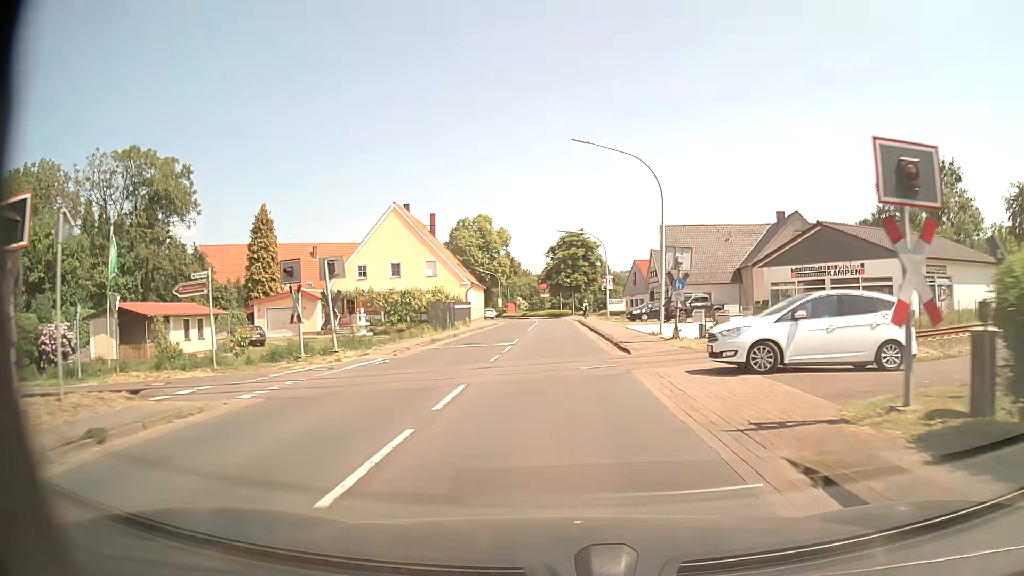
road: primary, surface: asphalt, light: Day
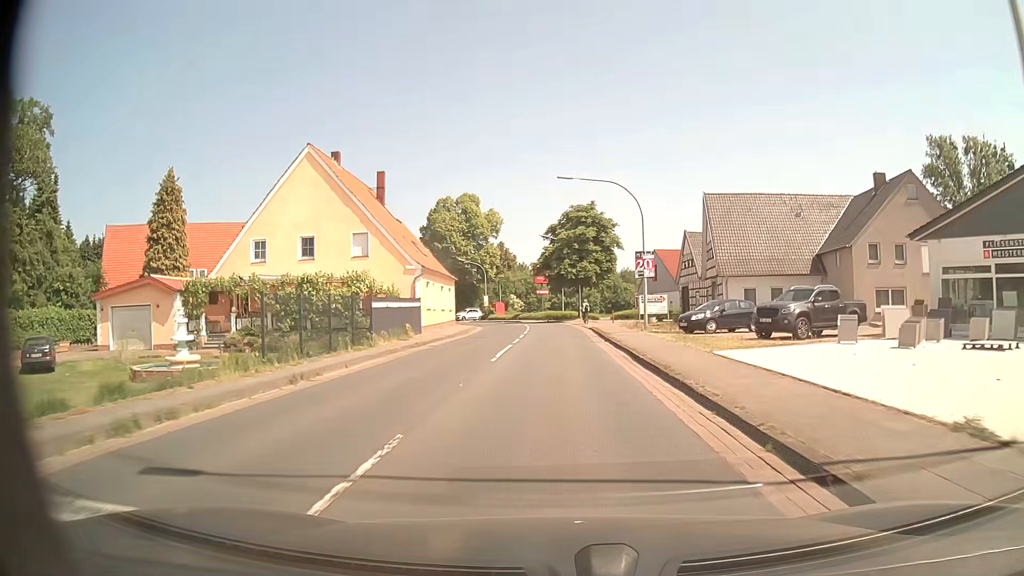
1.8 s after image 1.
(-0.2, +21.4) m; 0°
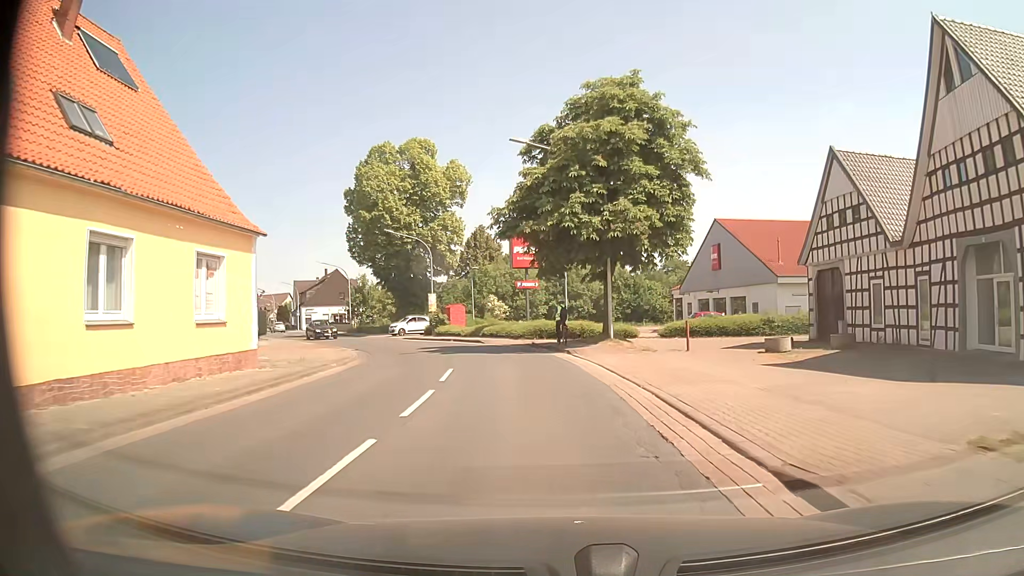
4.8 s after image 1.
(0.0, +34.8) m; -1°
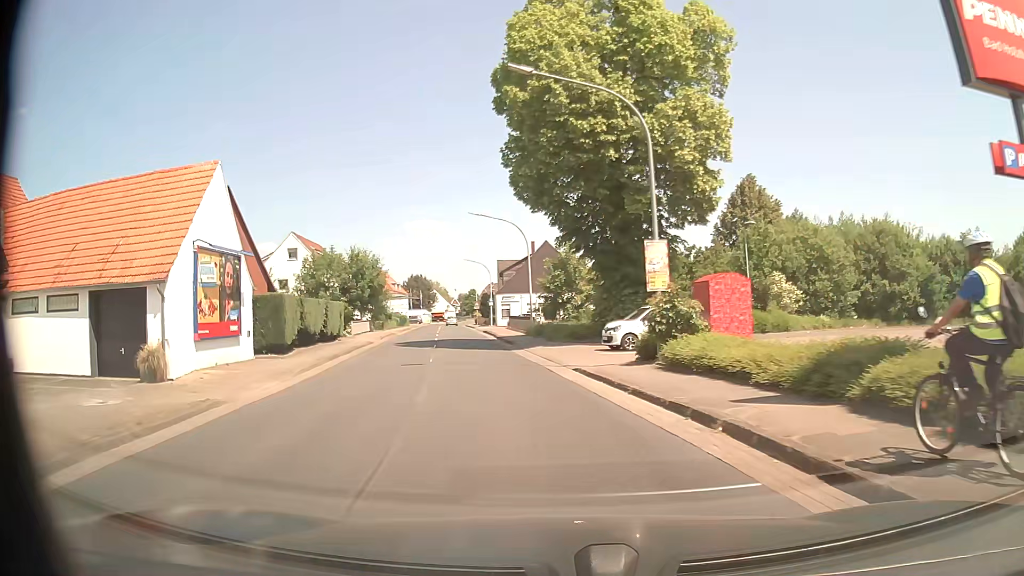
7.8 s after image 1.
(-4.0, +30.8) m; -22°
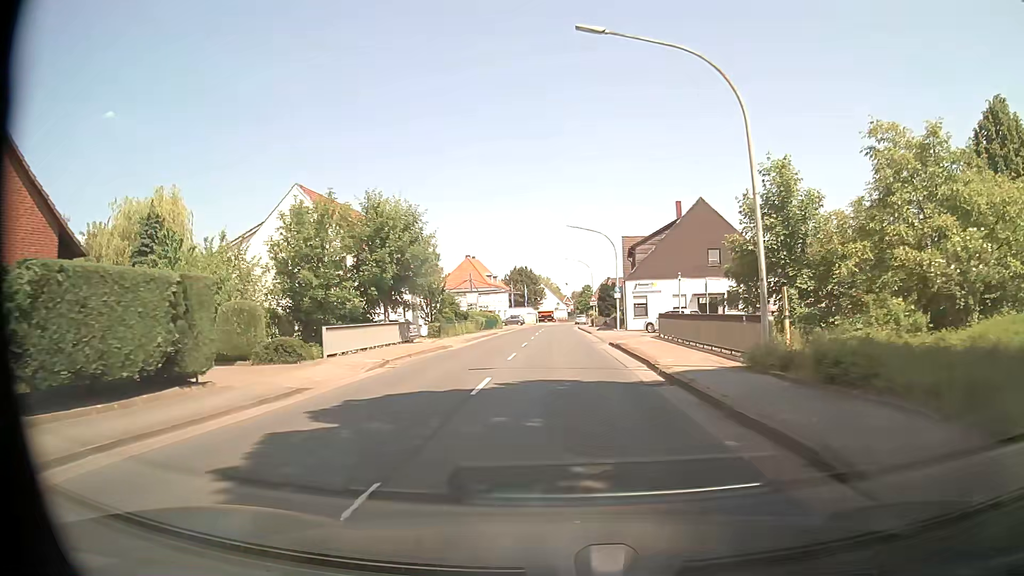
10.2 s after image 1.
(-3.1, +26.7) m; -10°
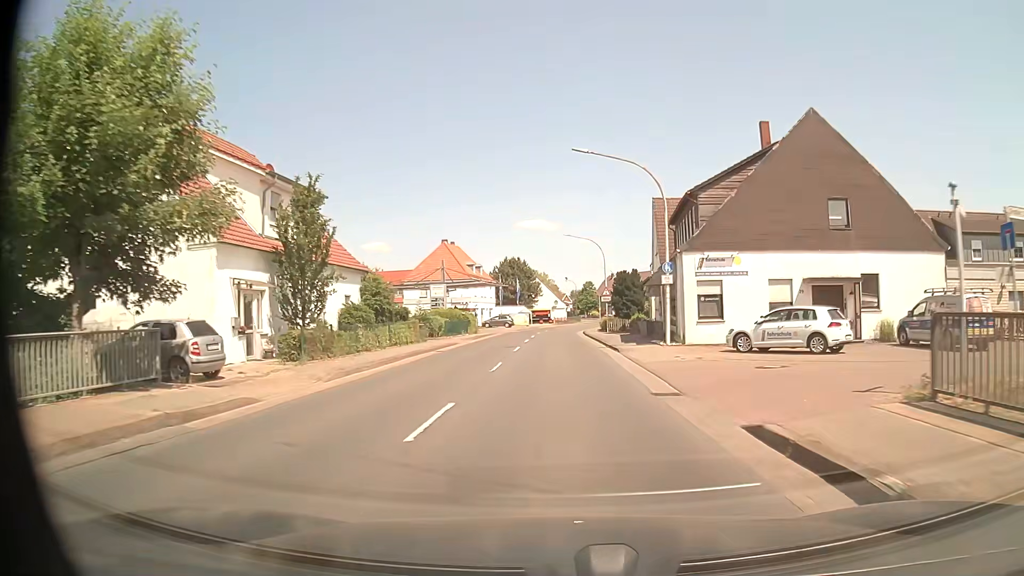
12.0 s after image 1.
(+0.2, +22.7) m; 0°
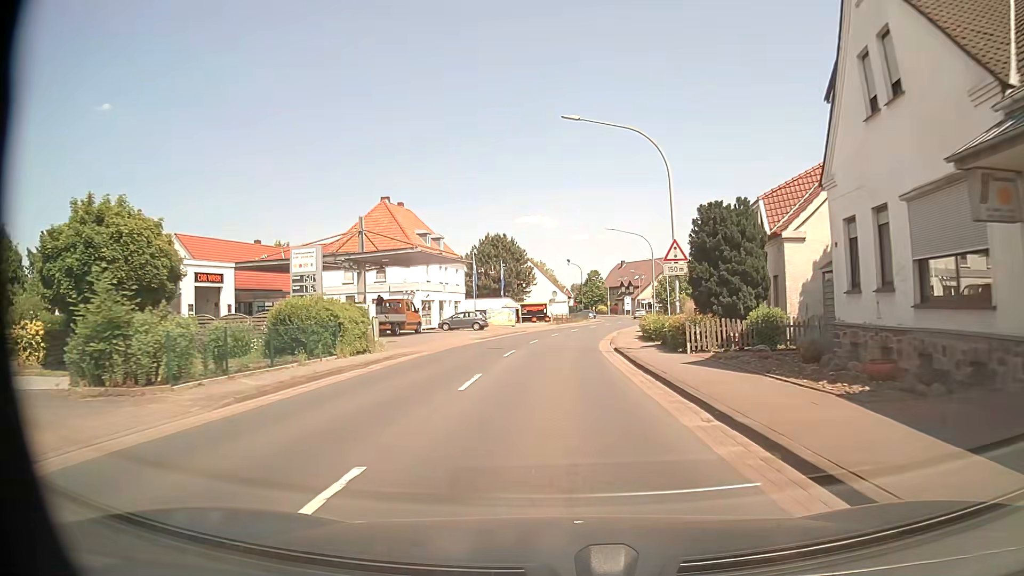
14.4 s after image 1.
(+0.1, +32.2) m; 0°
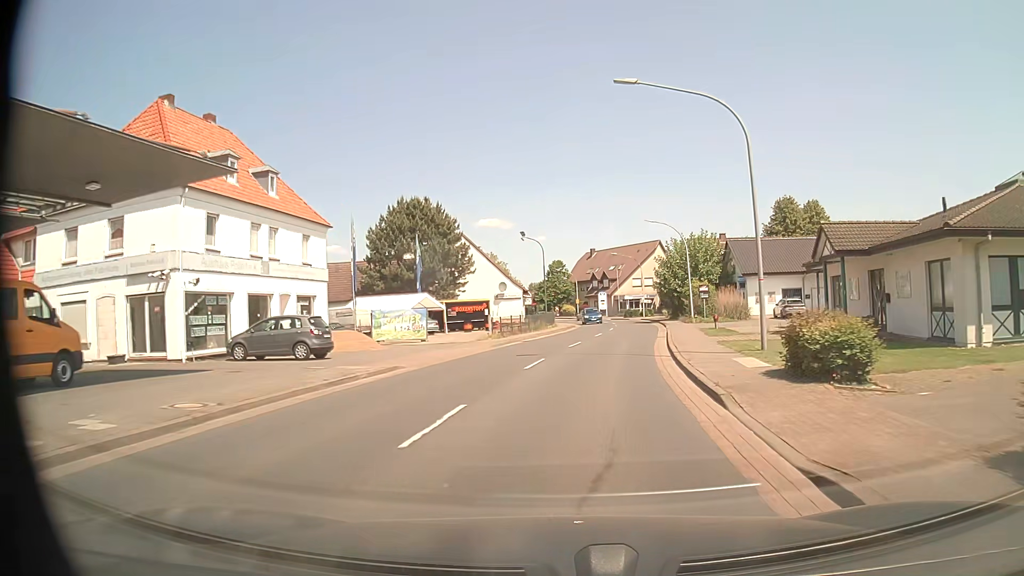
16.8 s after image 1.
(+0.7, +32.4) m; +3°
(0, +10) (+1, +20) (+2, +30) (+4, +40) (+6, +50) (+7, +60) (+7, +70) (+6, +80) (+4, +89) (+1, +99) m
